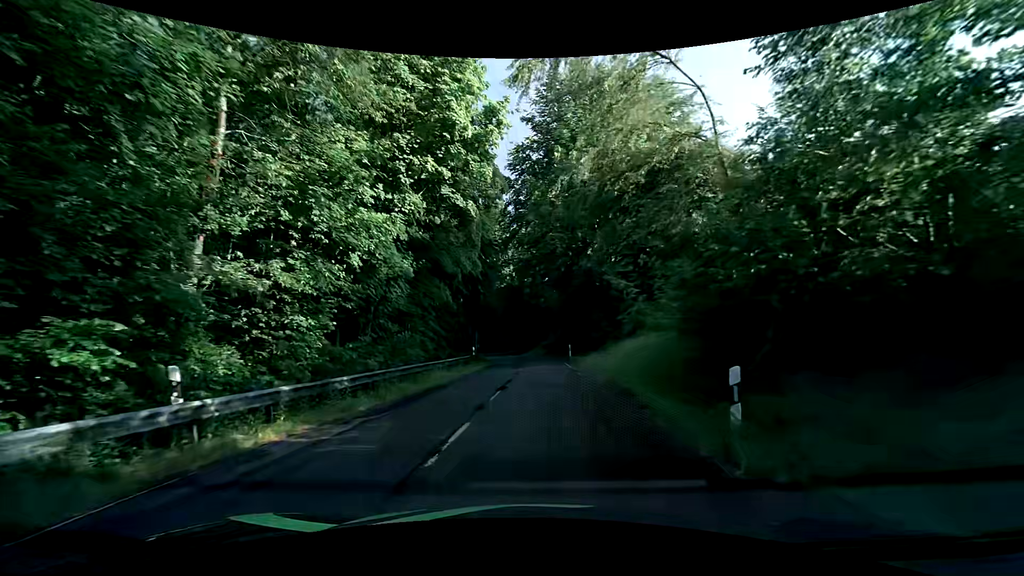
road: tertiary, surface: asphalt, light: Day
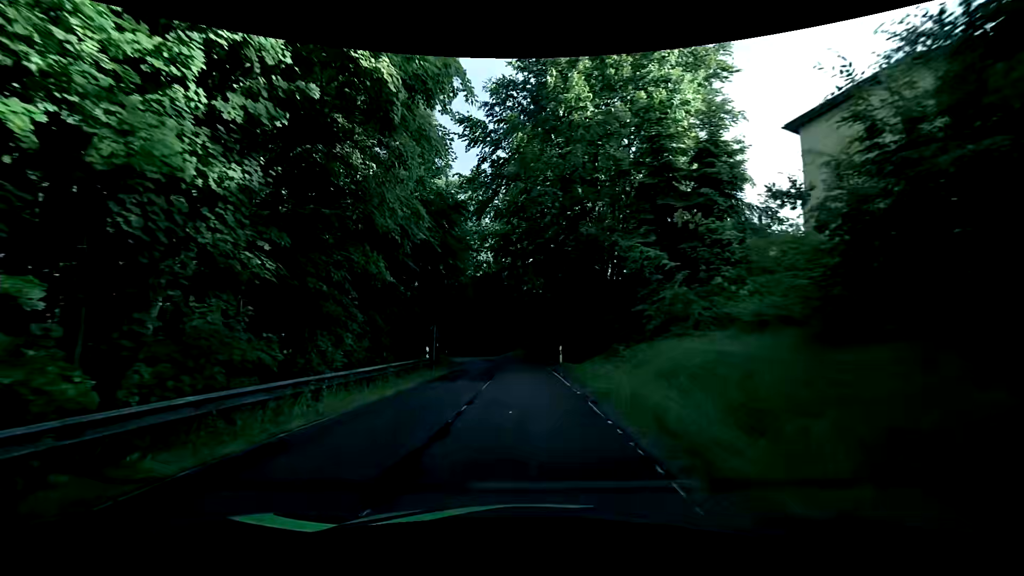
(+0.1, +10.0) m; +3°
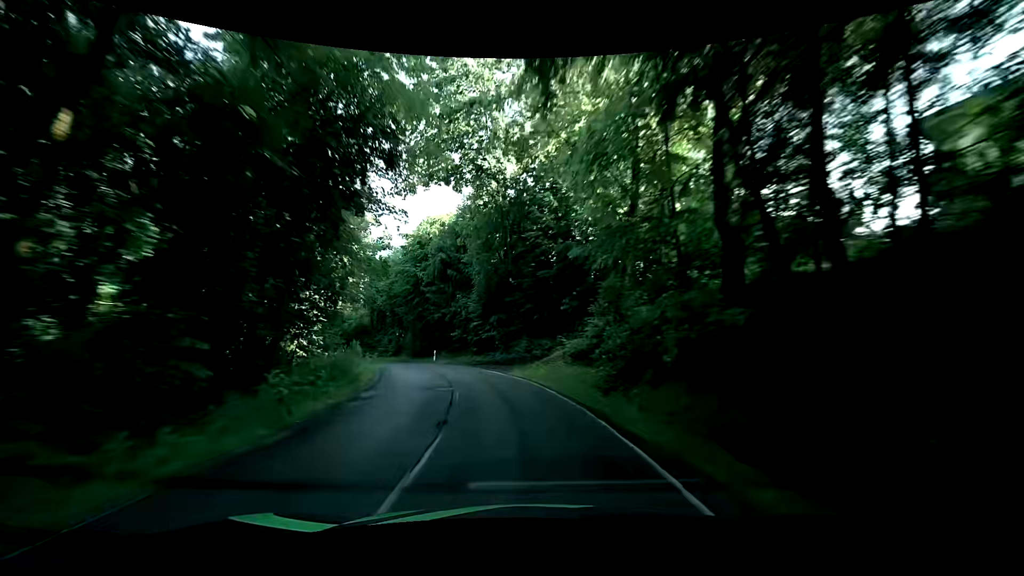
(-1.2, +28.3) m; -5°
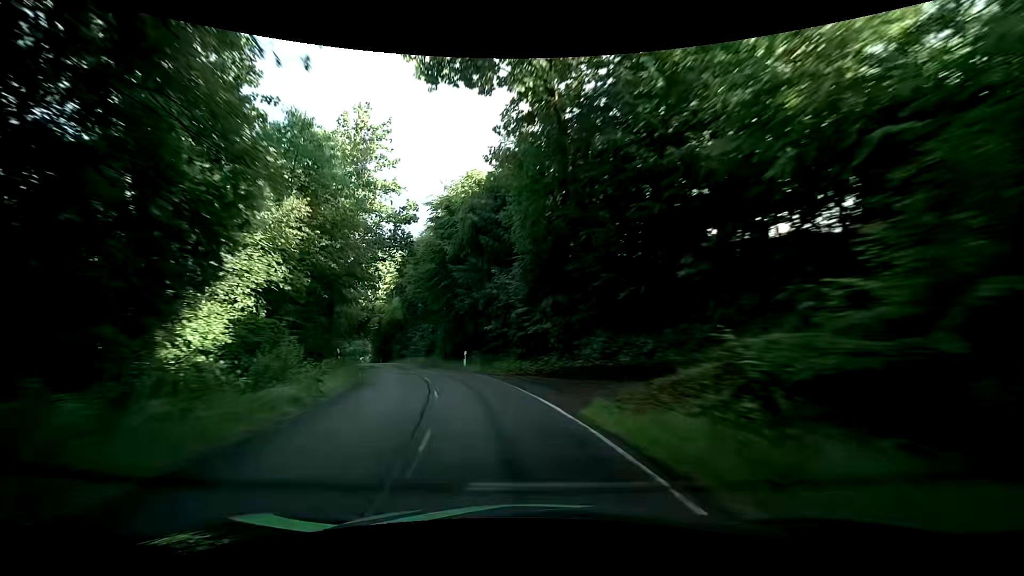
(-0.6, +12.3) m; -5°
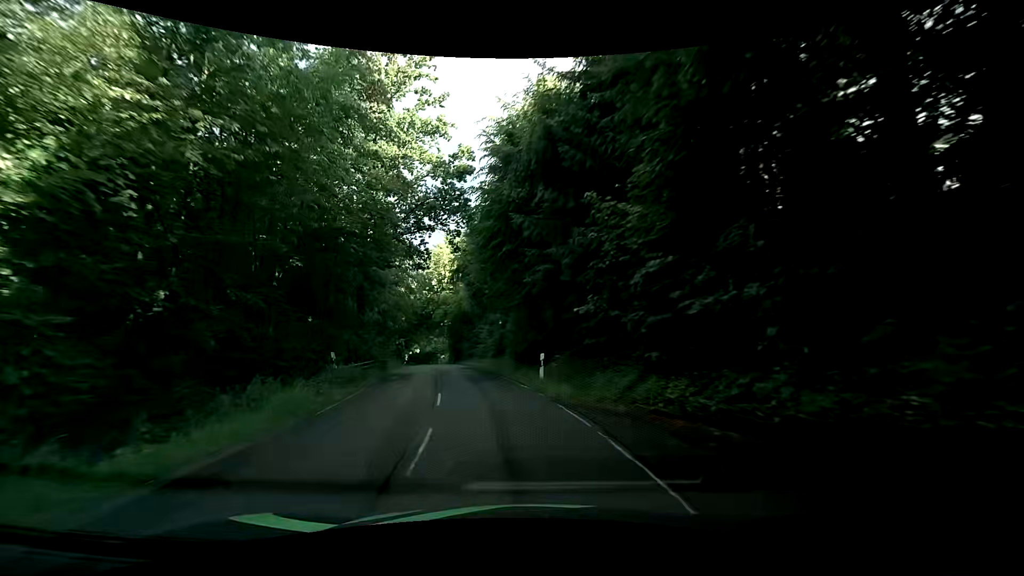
(-1.1, +12.3) m; -11°
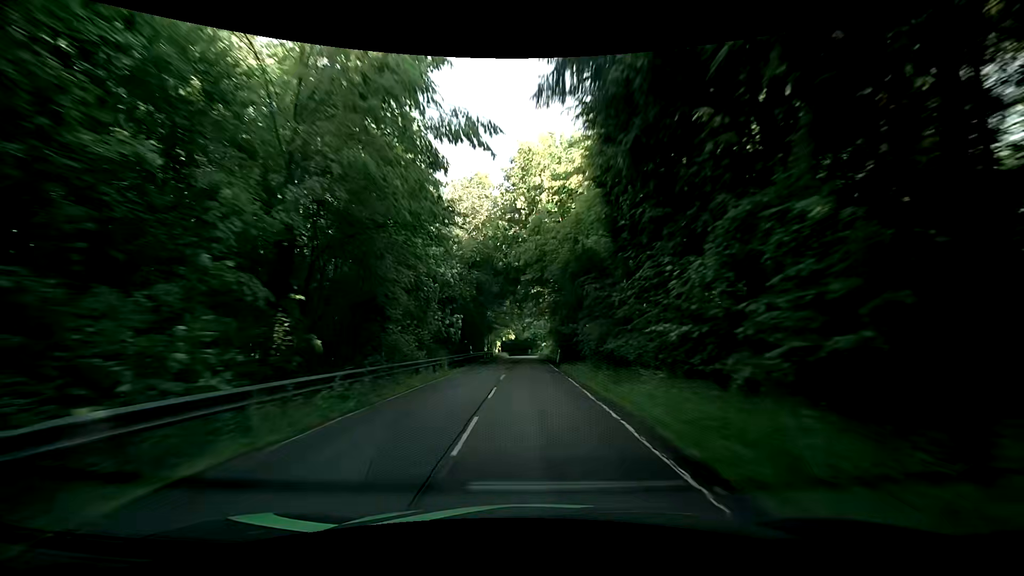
(-4.6, +30.2) m; -11°
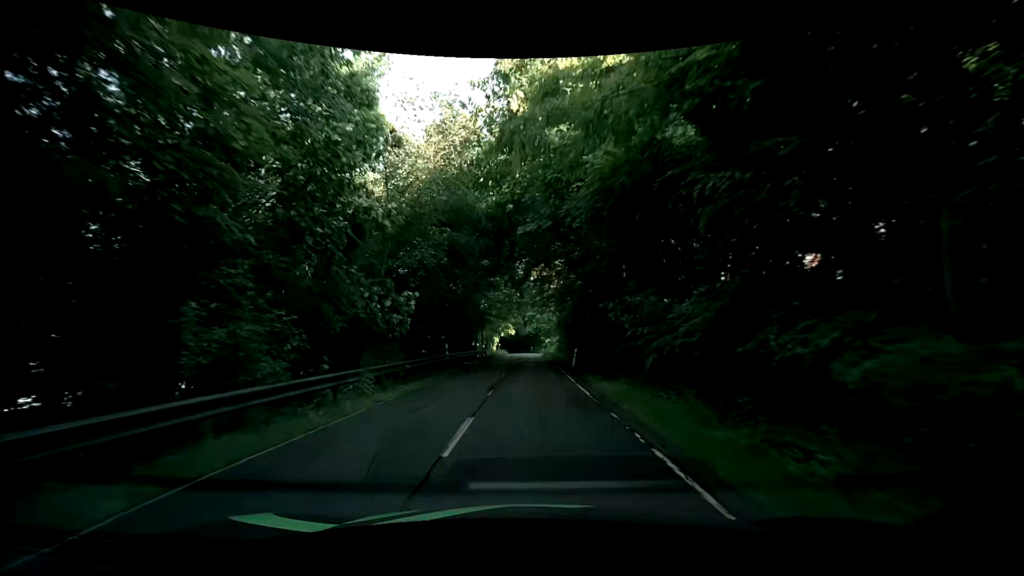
(-0.1, +12.4) m; -1°
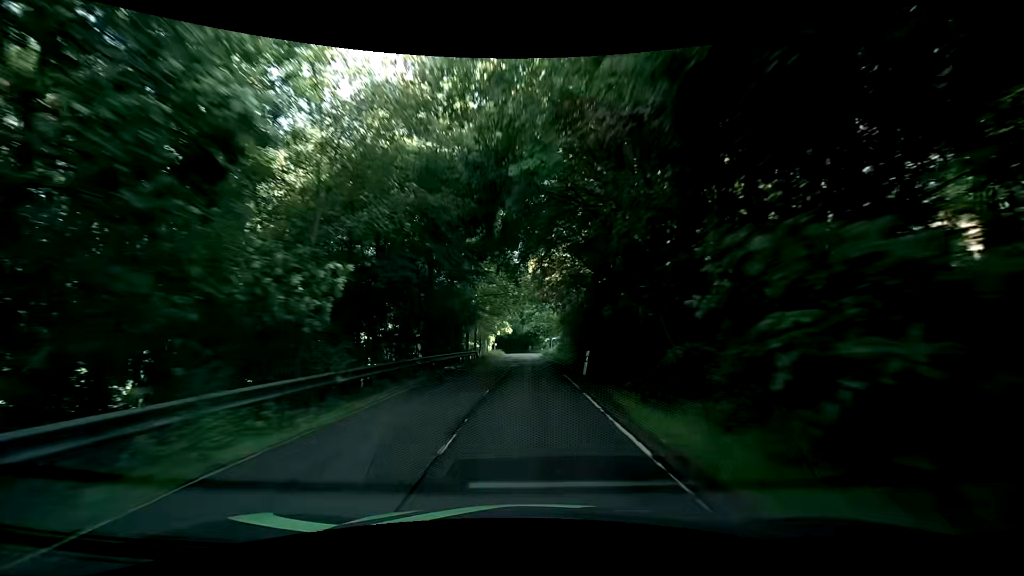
(+0.1, +6.4) m; 0°
